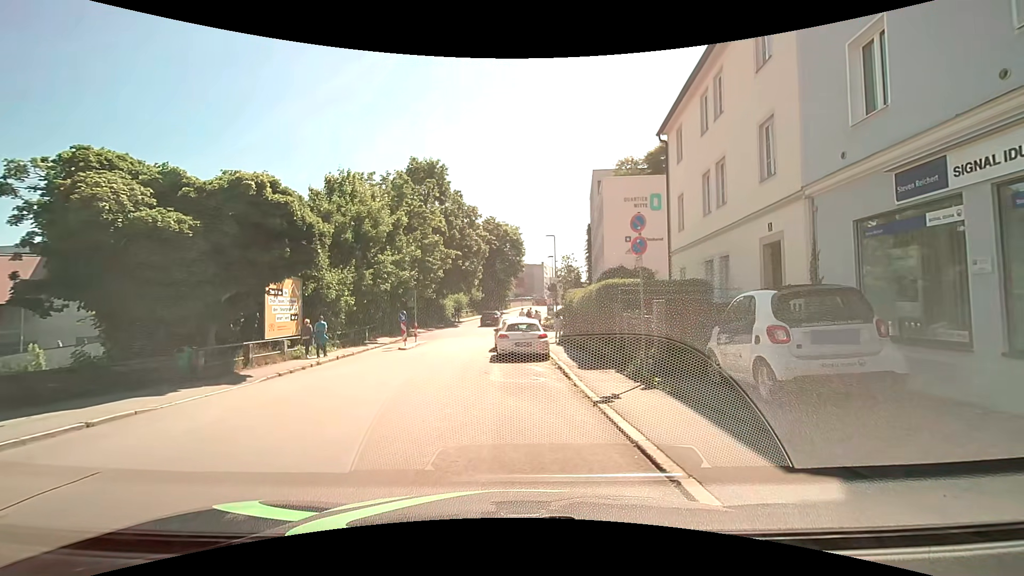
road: residential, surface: asphalt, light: Day
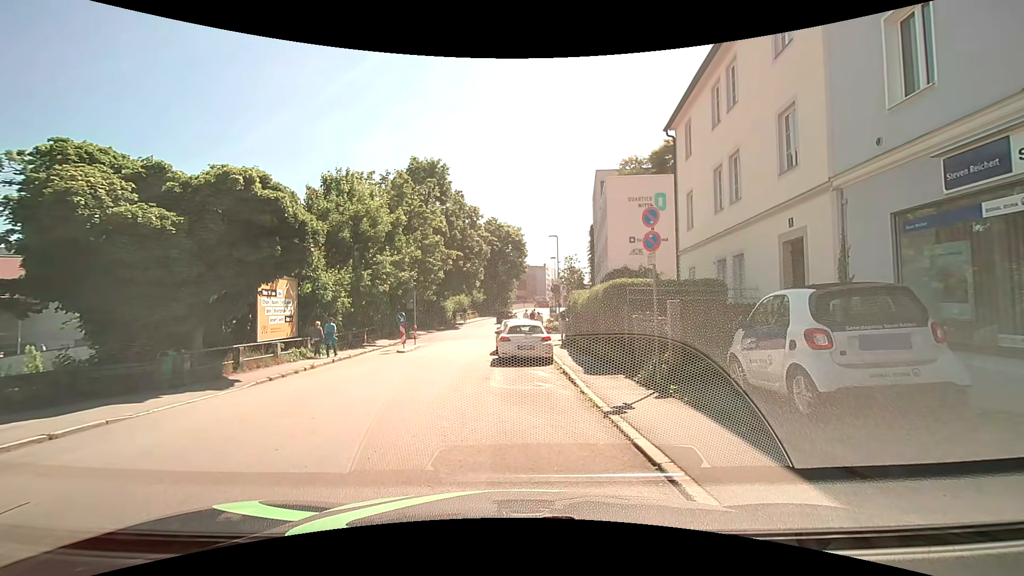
(0.0, +0.7) m; 0°
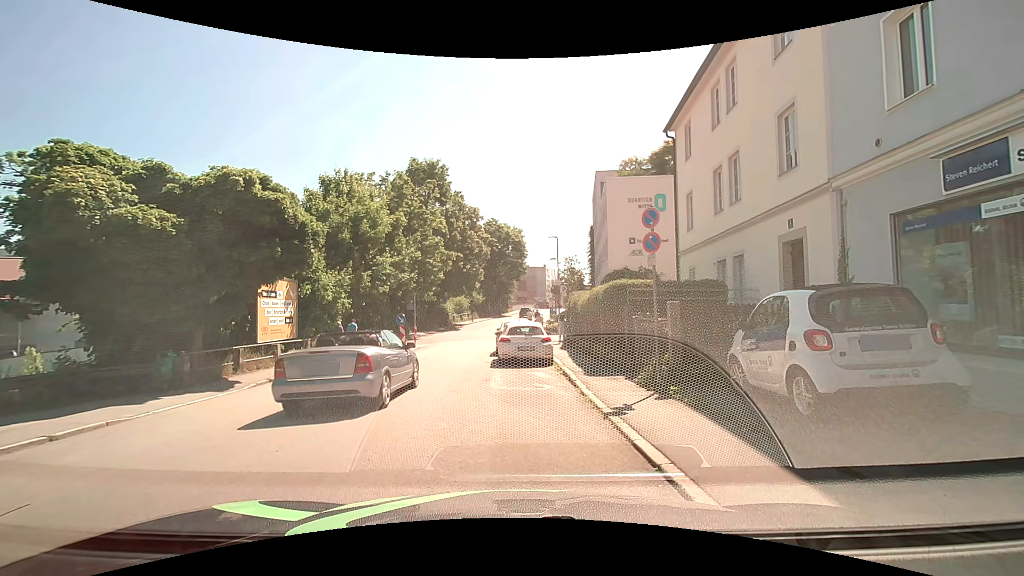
(0.0, +0.1) m; 0°
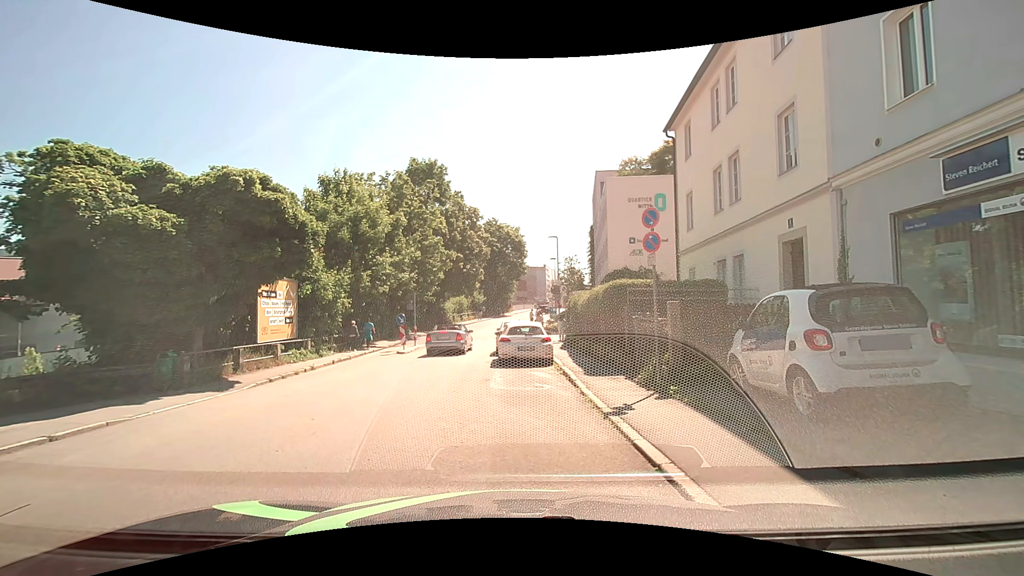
(0.0, 0.0) m; 0°
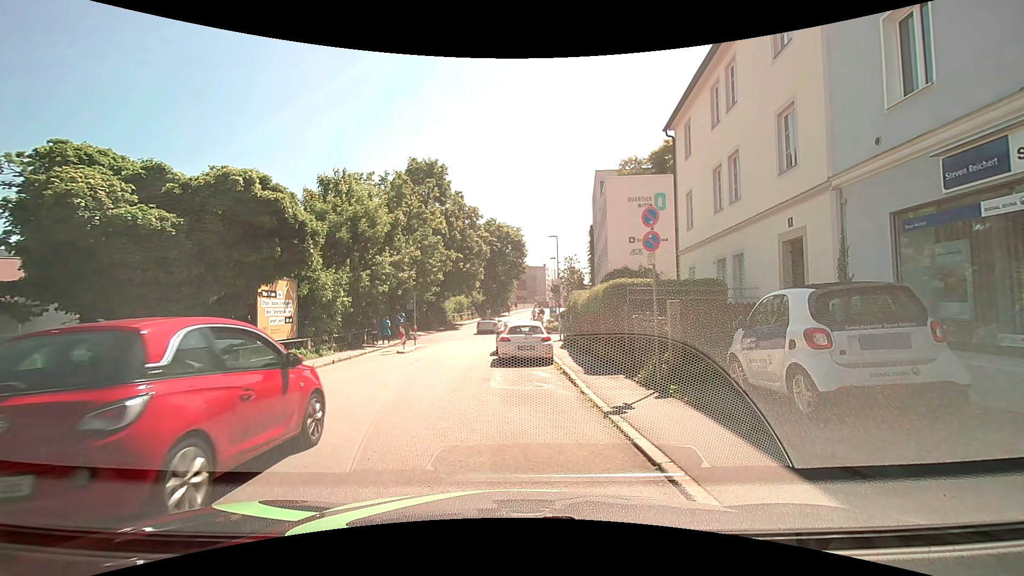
(0.0, 0.0) m; 0°
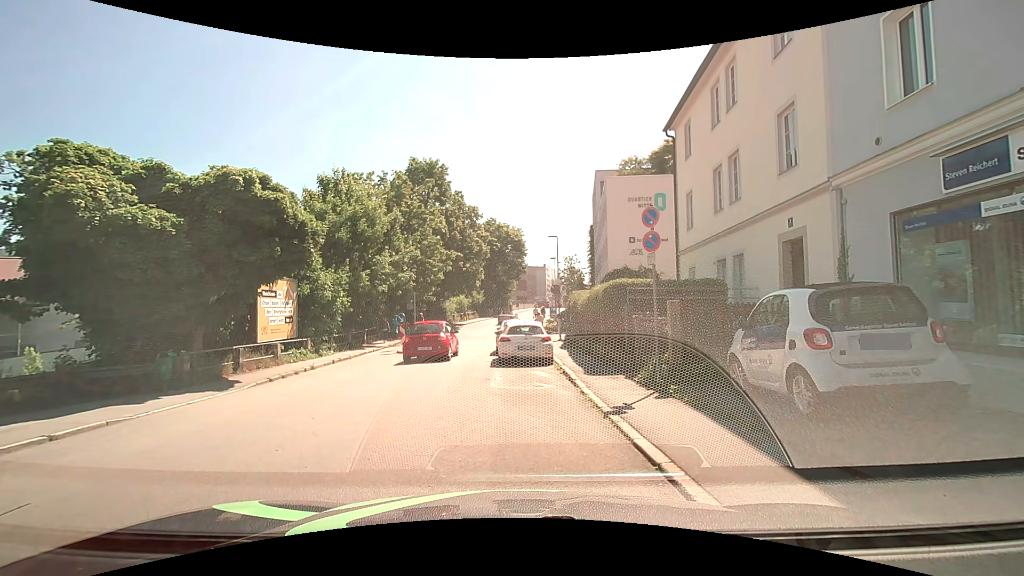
(0.0, 0.0) m; 0°
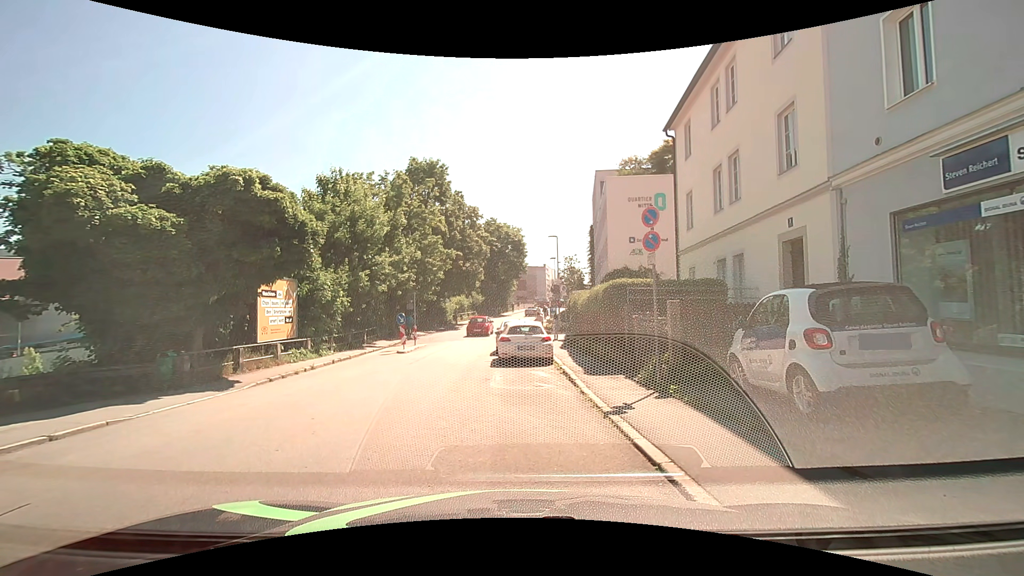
(0.0, 0.0) m; 0°
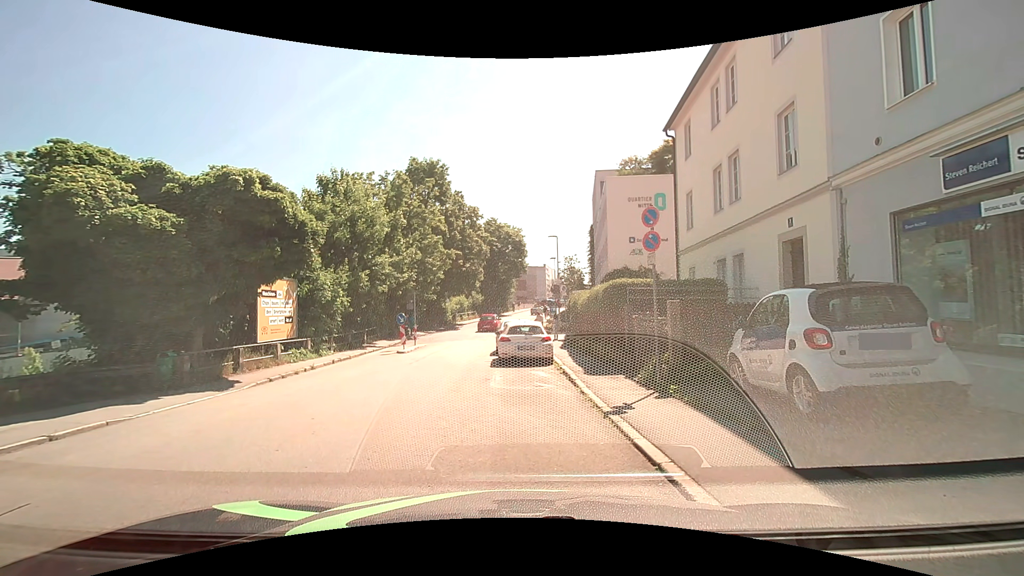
(0.0, 0.0) m; 0°
